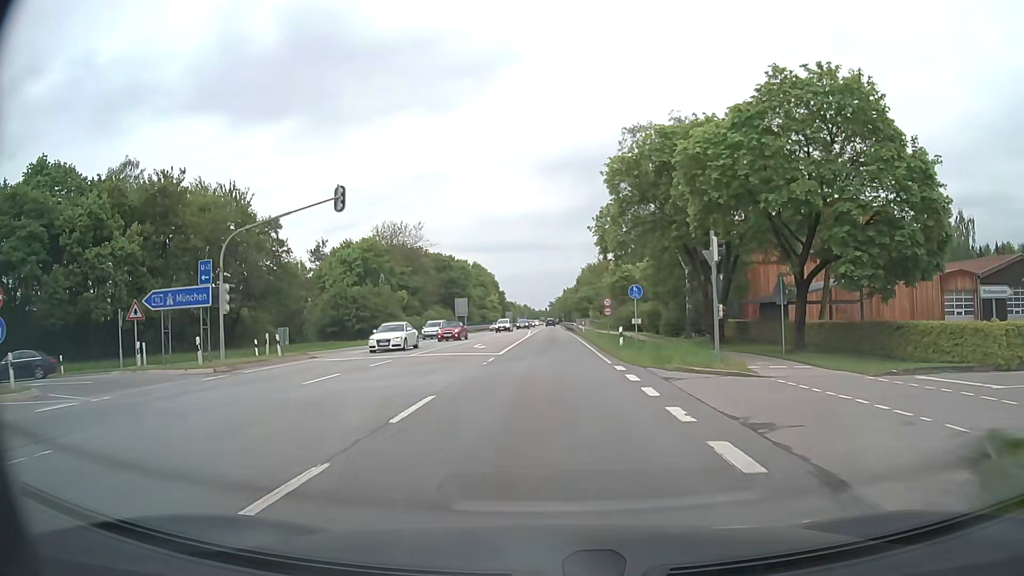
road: secondary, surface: asphalt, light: Day
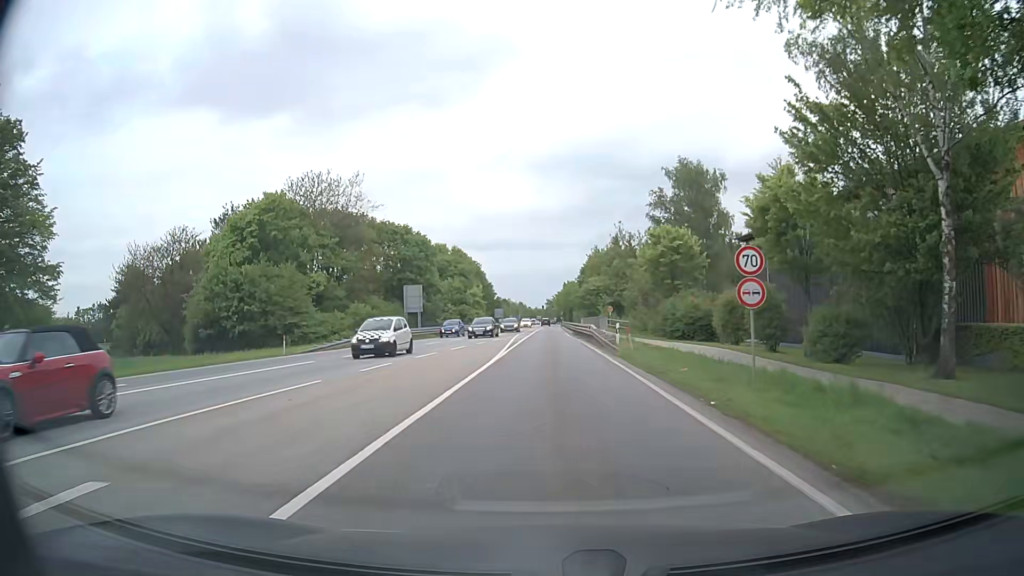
(0.0, +32.4) m; 0°
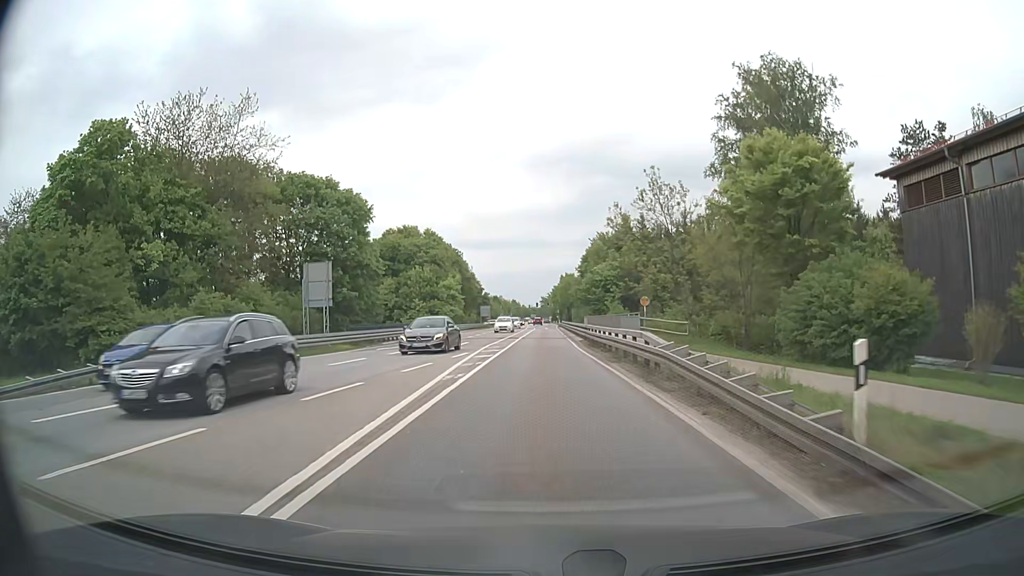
(+0.1, +25.0) m; 0°
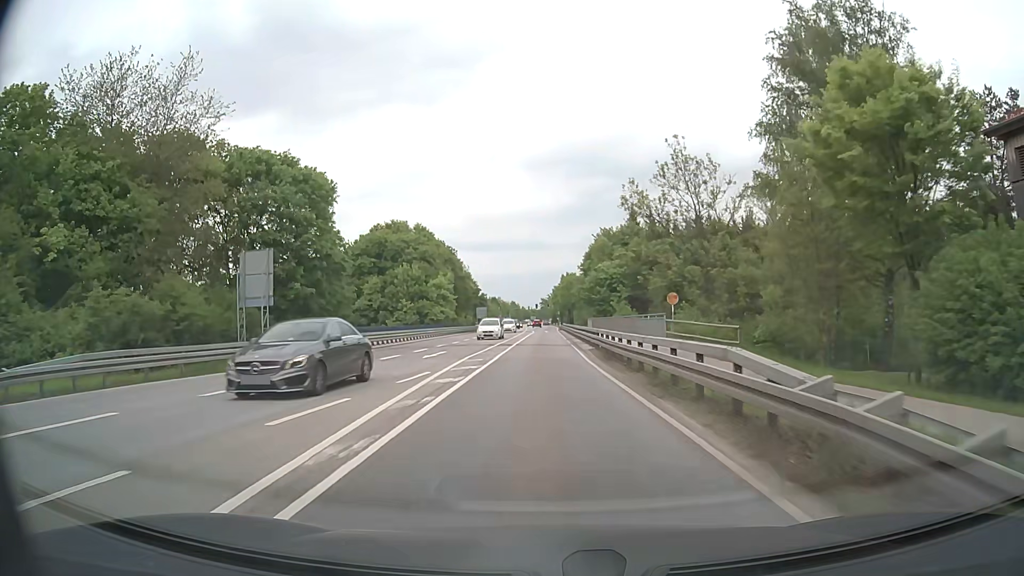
(0.0, +8.3) m; 0°
(0, +10) (0, +20) (0, +30) (0, +40) (0, +50) (0, +60) (0, +70) (0, +80) (0, +90) (0, +100) m
